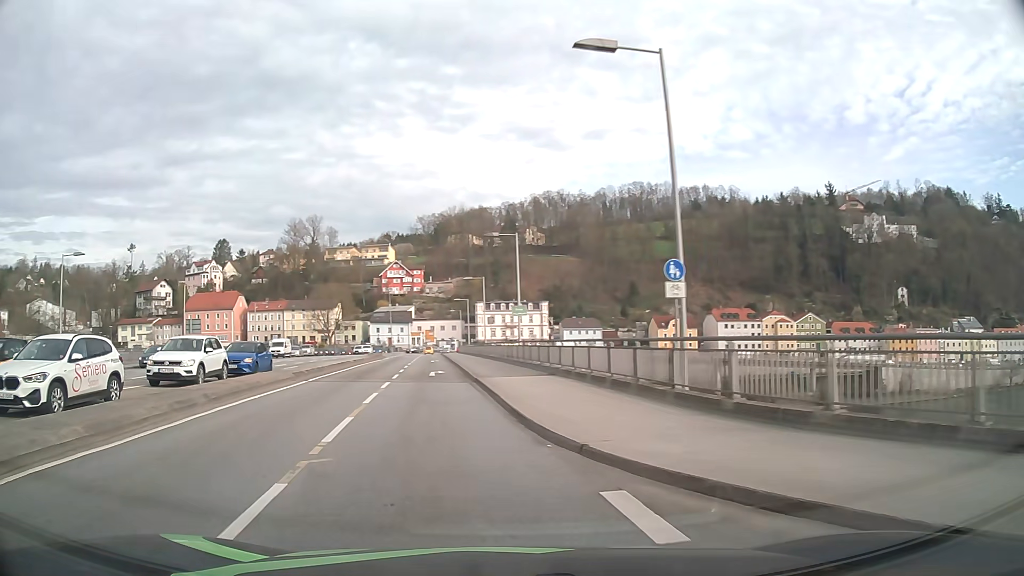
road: primary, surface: asphalt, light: Day
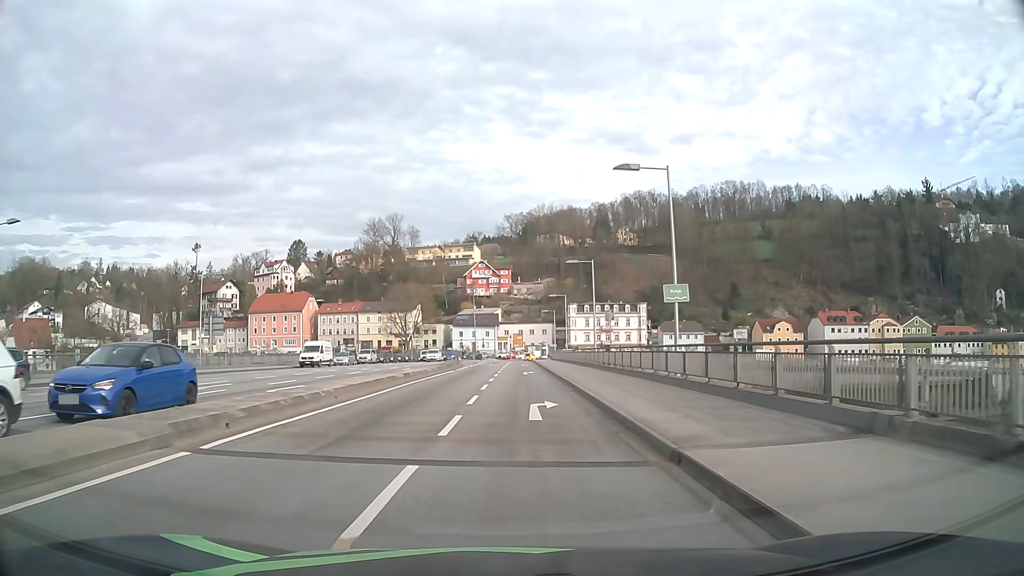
(-2.0, +16.3) m; -8°
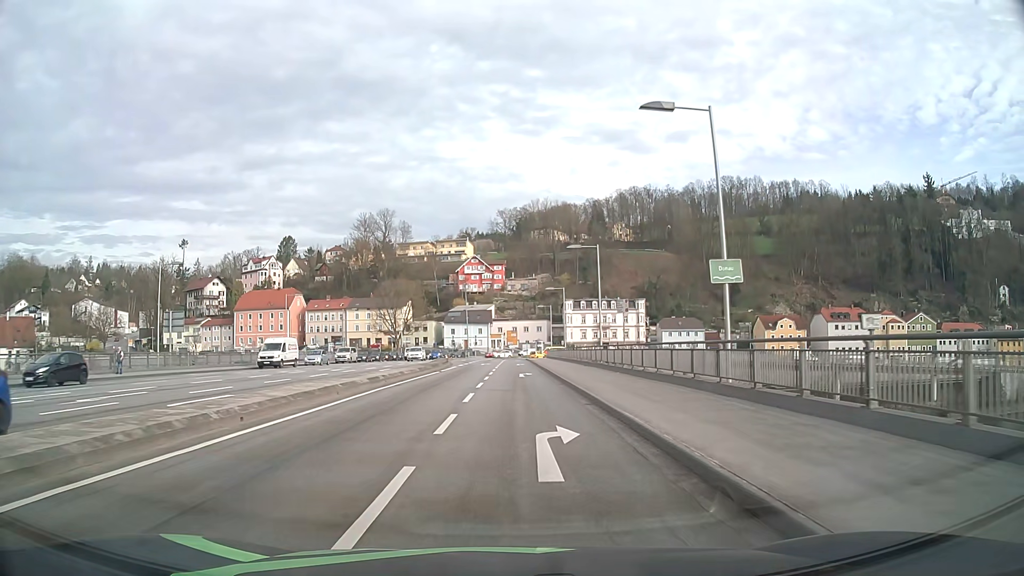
(0.0, +6.3) m; 0°
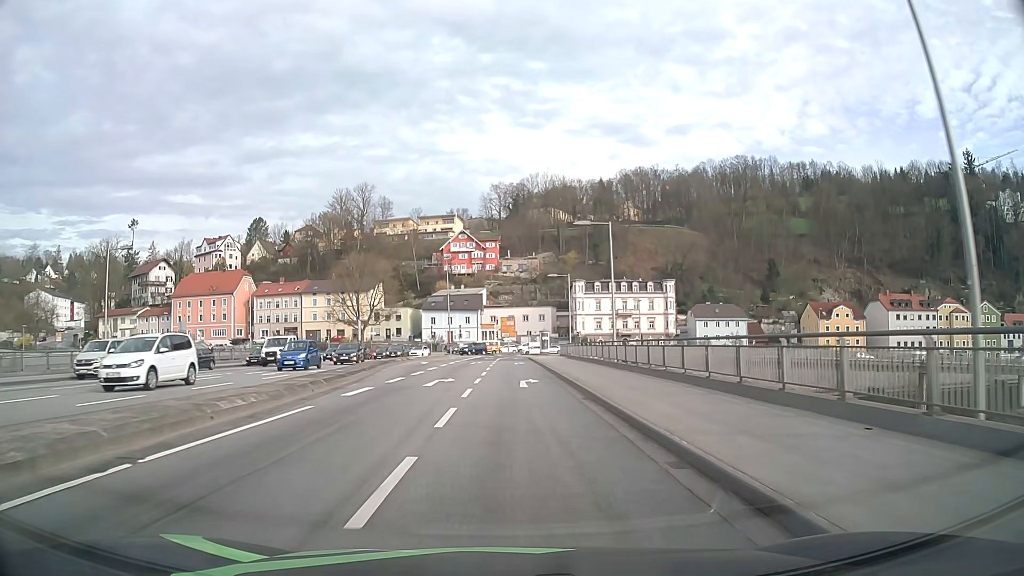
(+0.4, +35.9) m; 0°
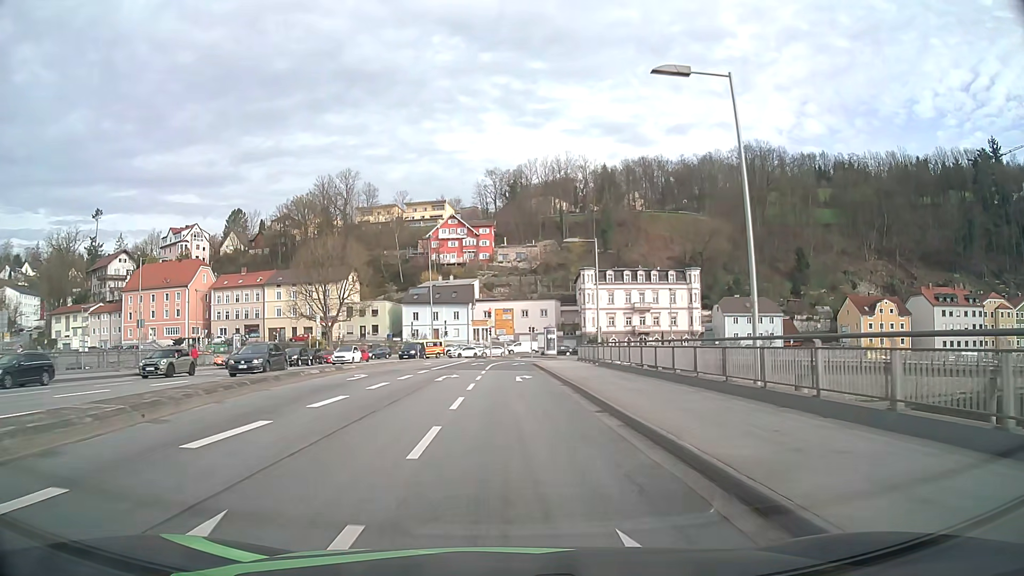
(+0.1, +21.0) m; 0°
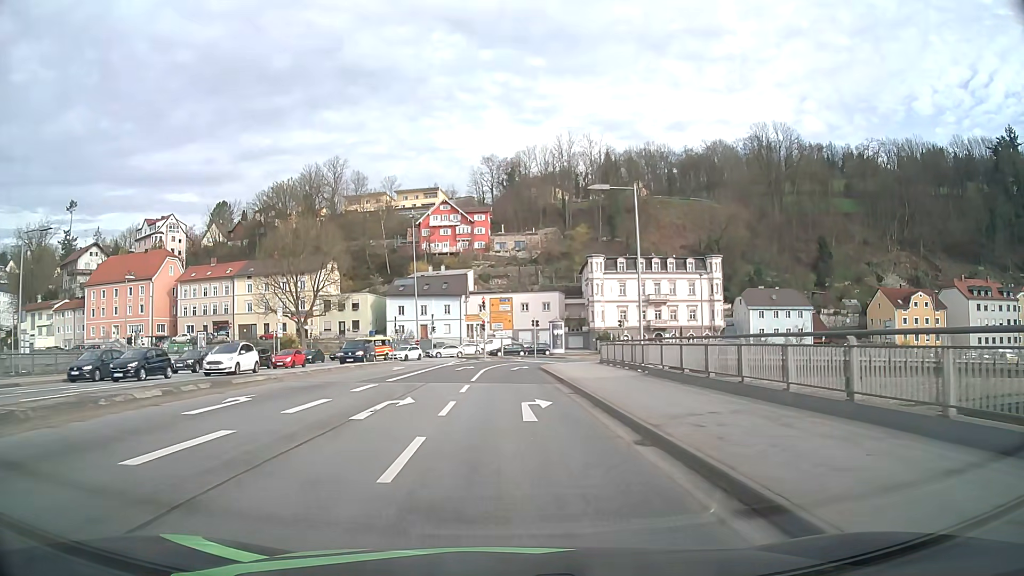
(0.0, +13.5) m; 0°
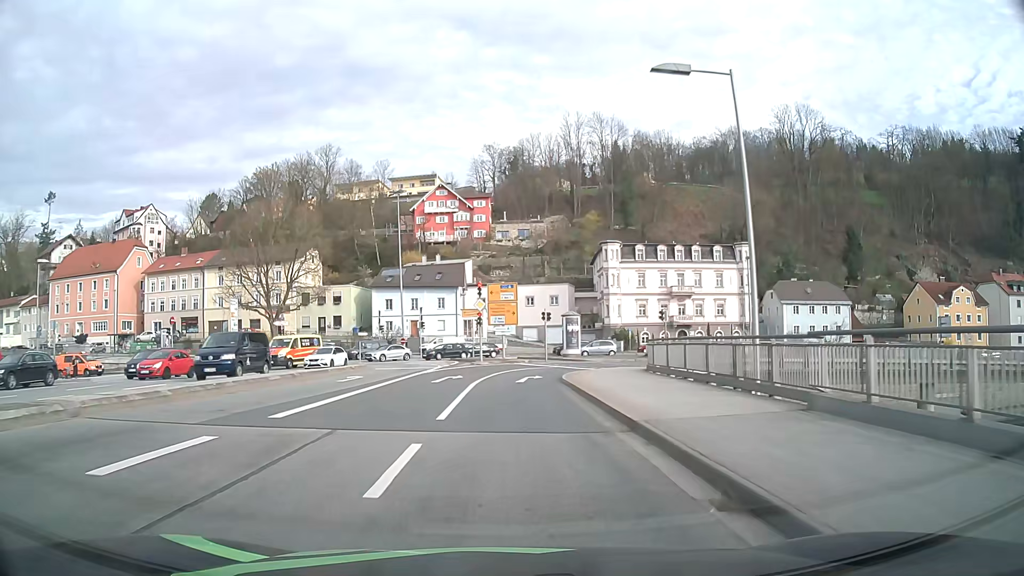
(0.0, +12.6) m; 0°
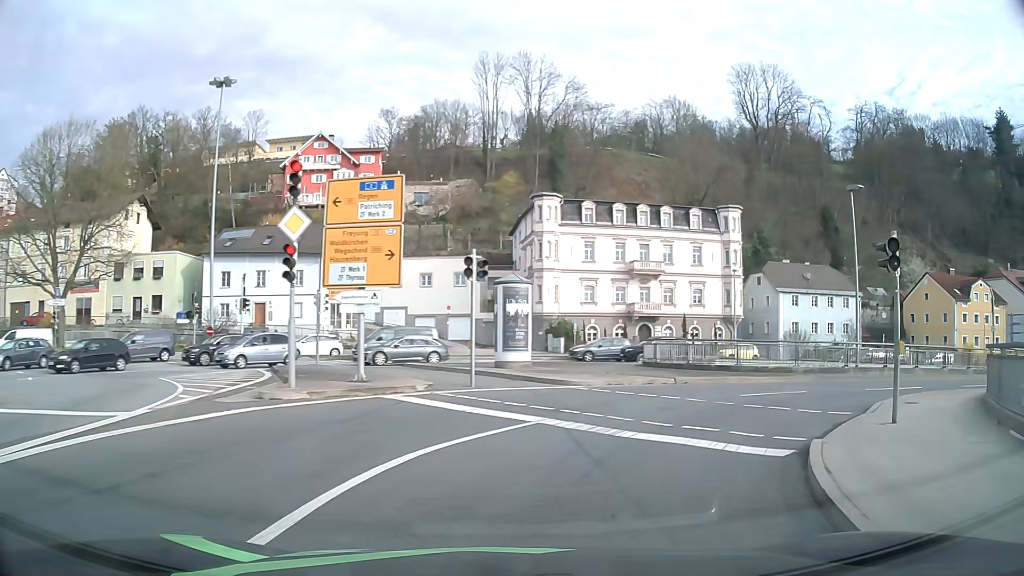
(+0.4, +27.4) m; +9°
(+2, +10) (+8, +17) (+17, +21) (+27, +23) (+37, +25) (+47, +26) (+57, +28) (+67, +30) (+76, +31) (+86, +33) m
